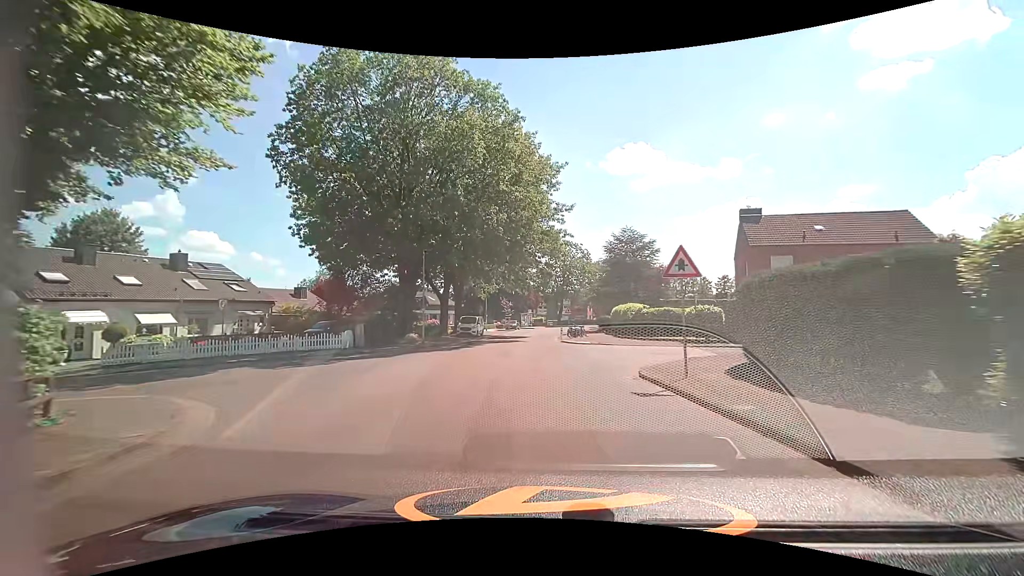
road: tertiary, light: Day
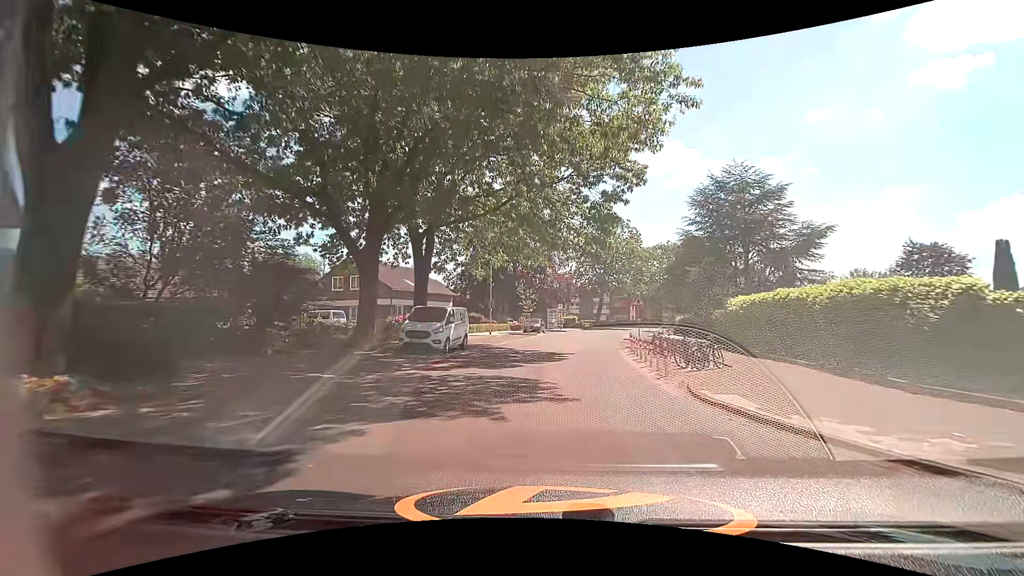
(-1.3, +26.4) m; -4°
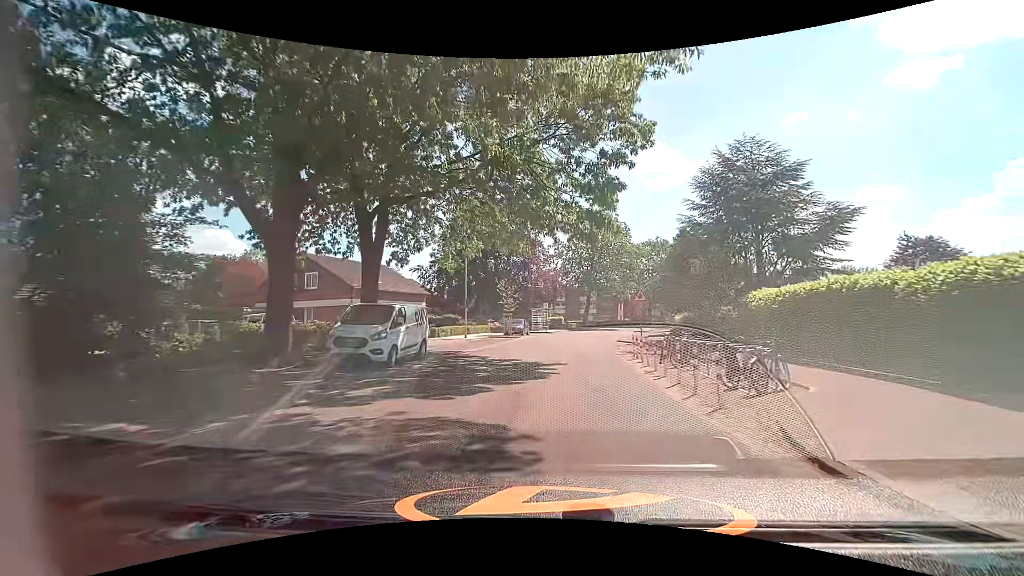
(+0.1, +5.4) m; +2°
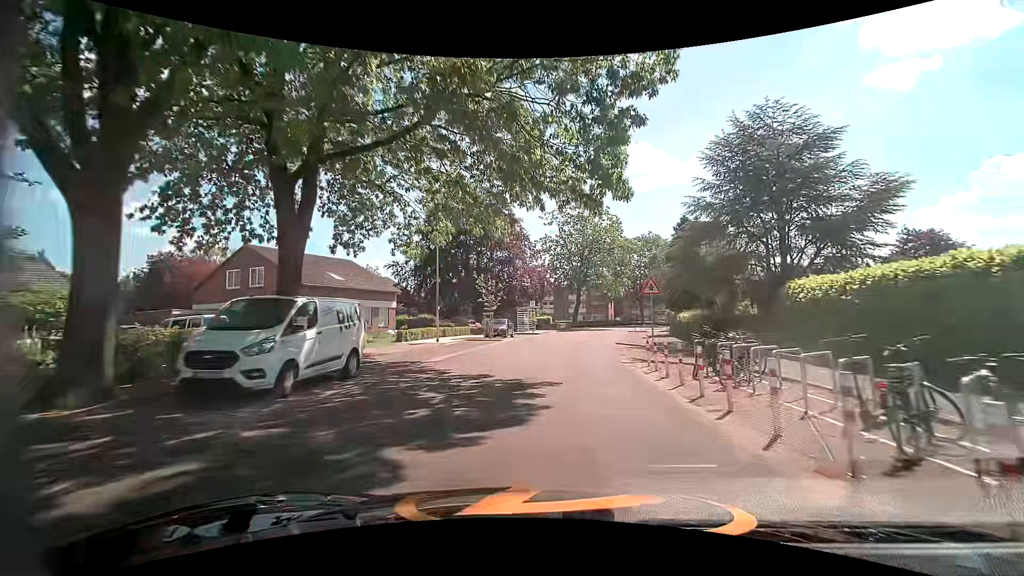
(+0.1, +5.5) m; +1°
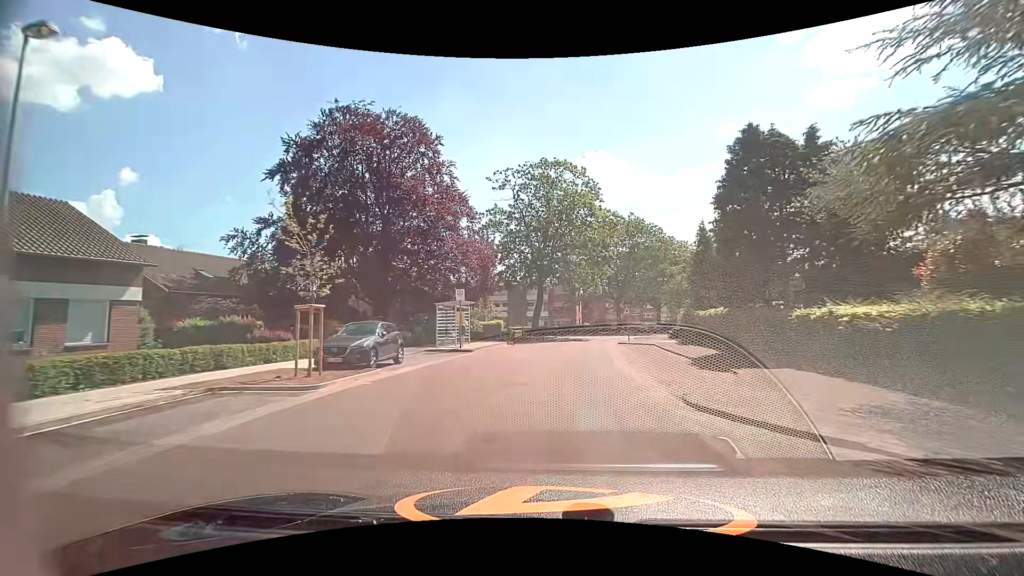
(+0.9, +23.0) m; +5°
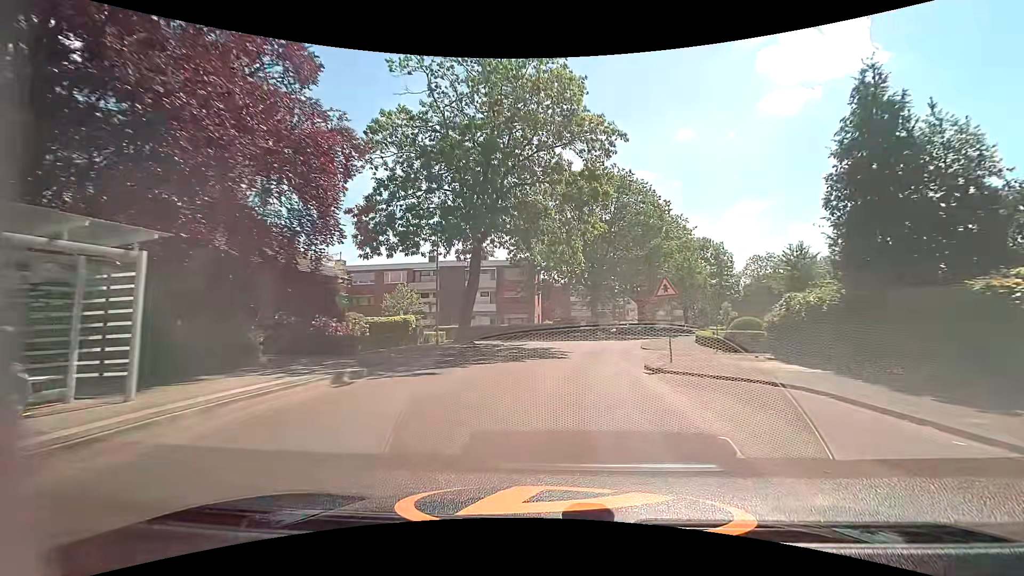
(+0.9, +24.1) m; +5°
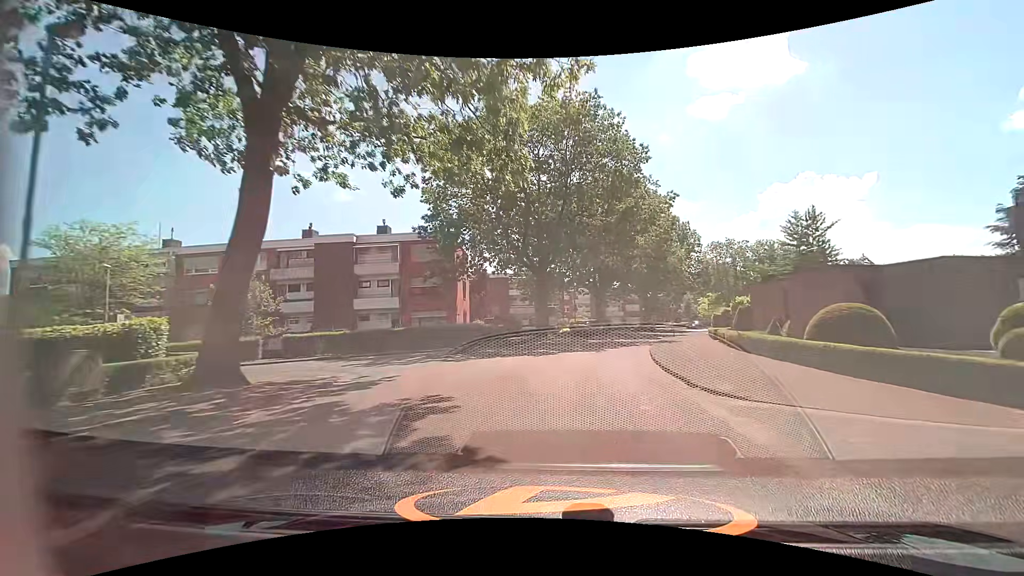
(+1.0, +18.5) m; +7°
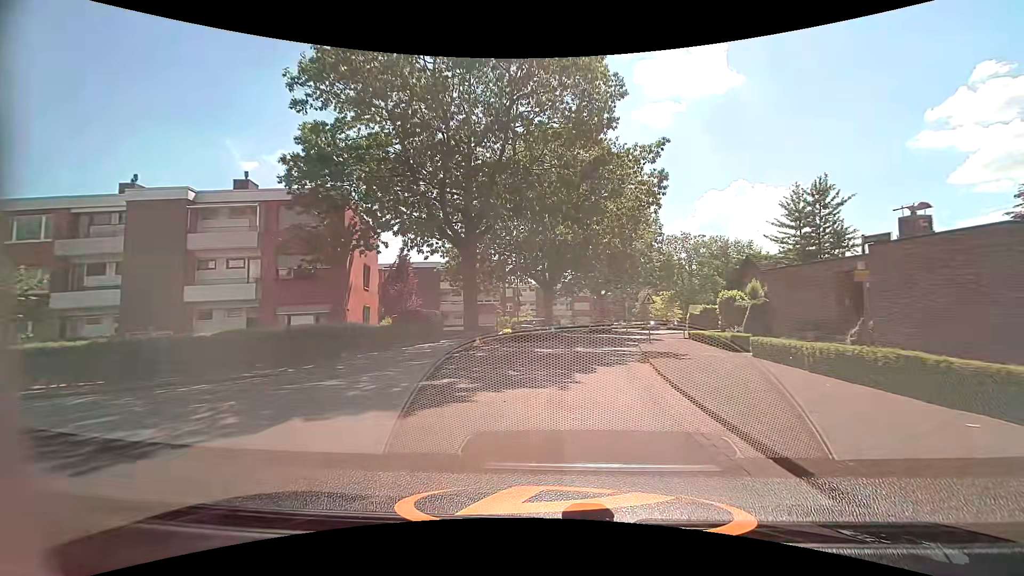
(+0.7, +12.2) m; +6°
(0, +10) (+1, +20) (+3, +30) (+5, +40) (+7, +49) (+11, +59) (+15, +68) (+19, +77) (+24, +85) (+30, +94) m
